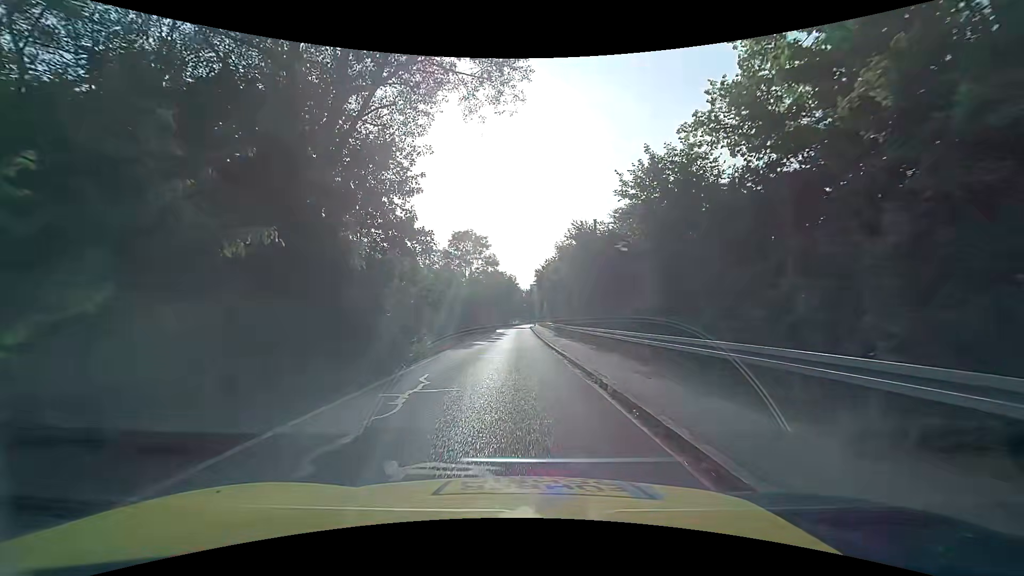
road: unclassified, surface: asphalt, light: Day
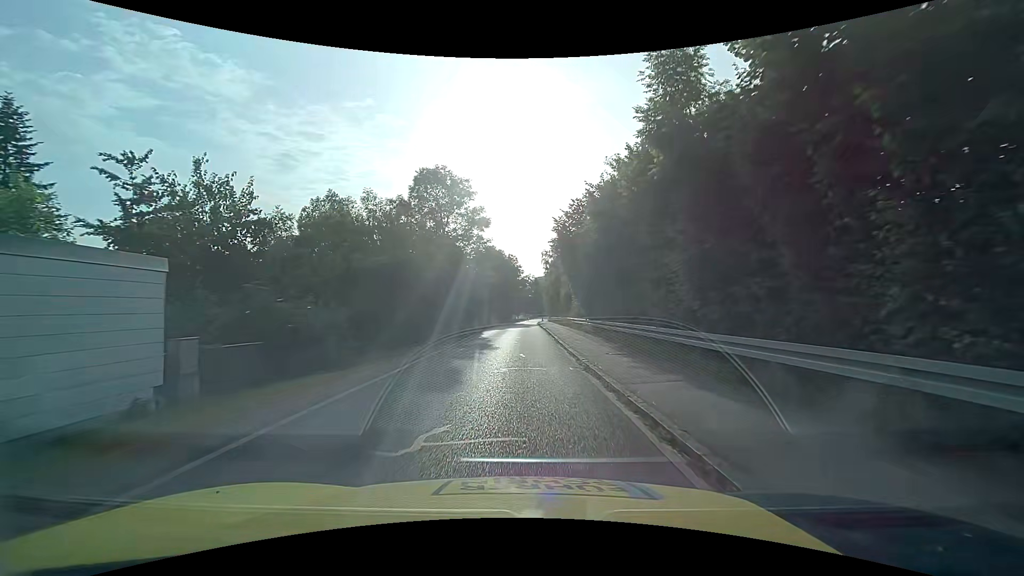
(+0.1, +26.1) m; -1°
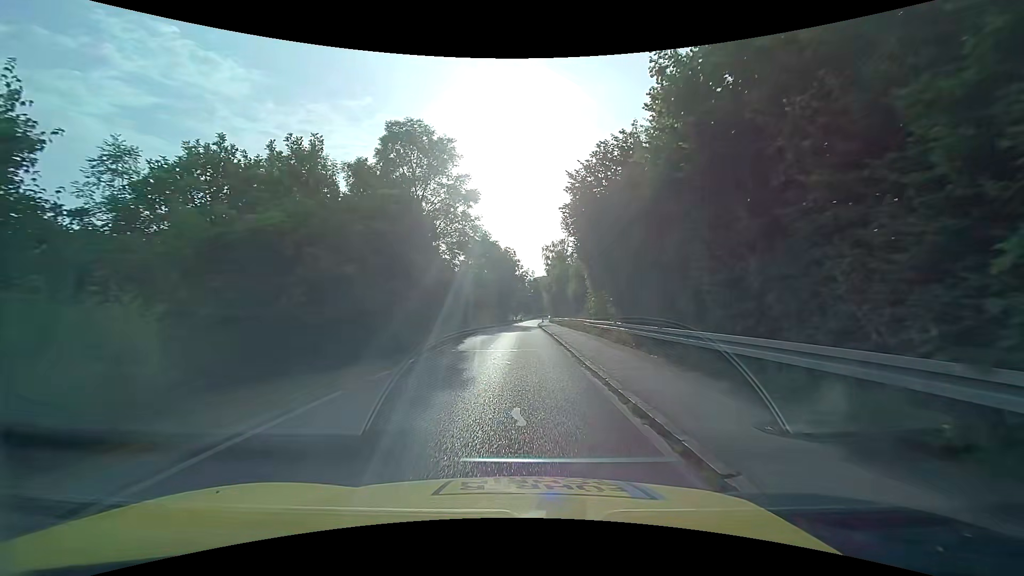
(+0.2, +9.6) m; +2°
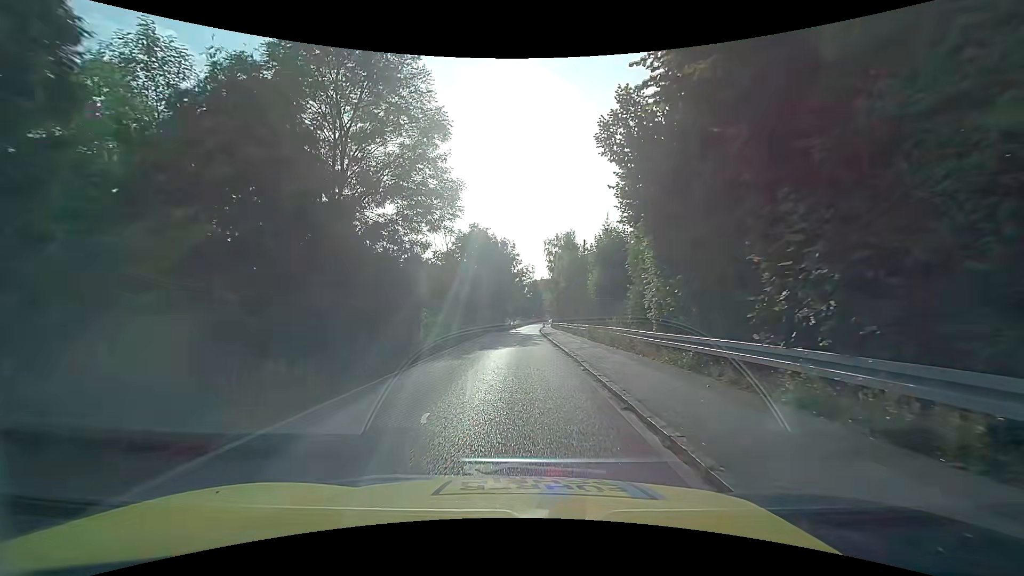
(0.0, +12.9) m; 0°
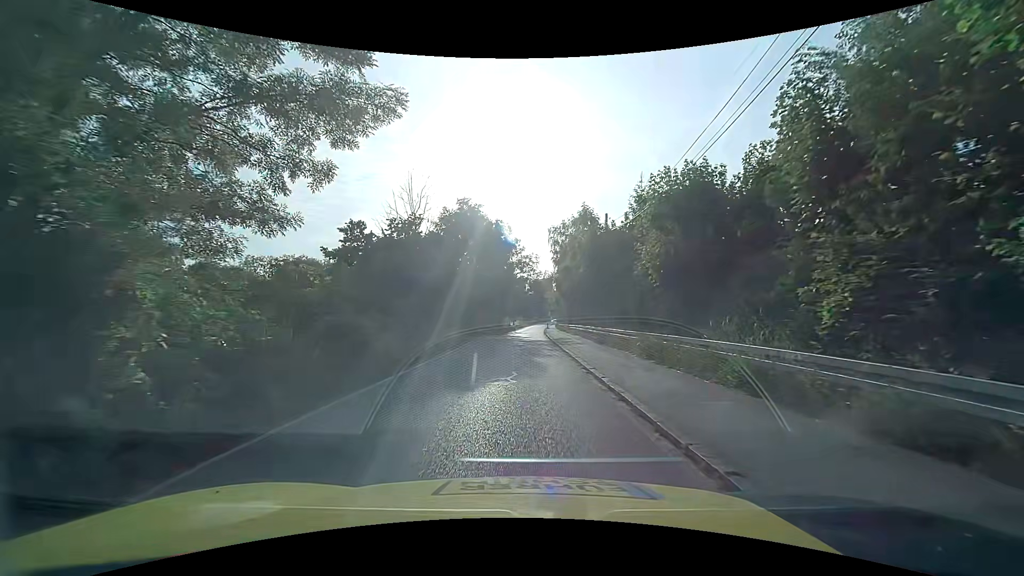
(0.0, +11.6) m; 0°
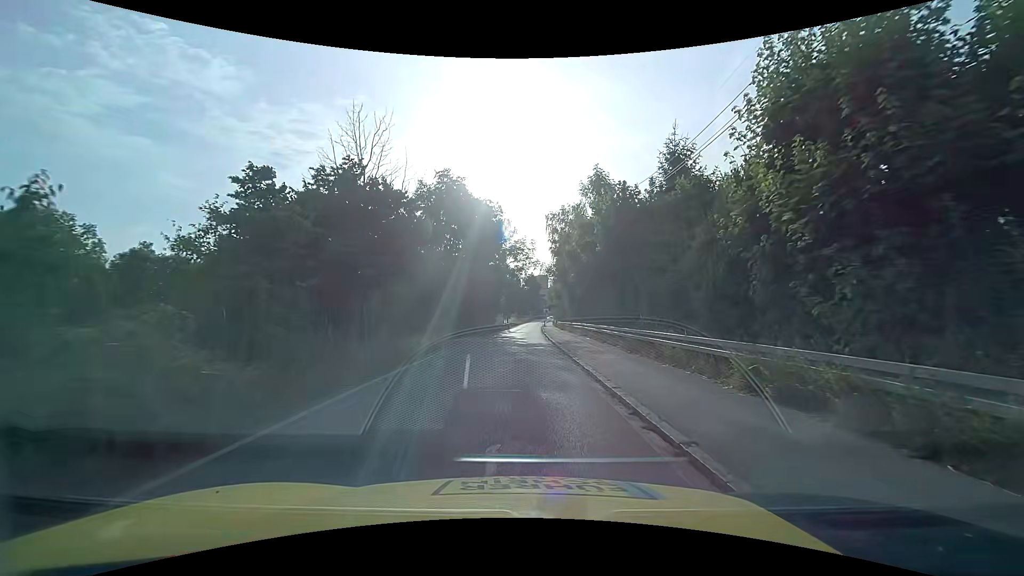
(+0.1, +7.7) m; +1°
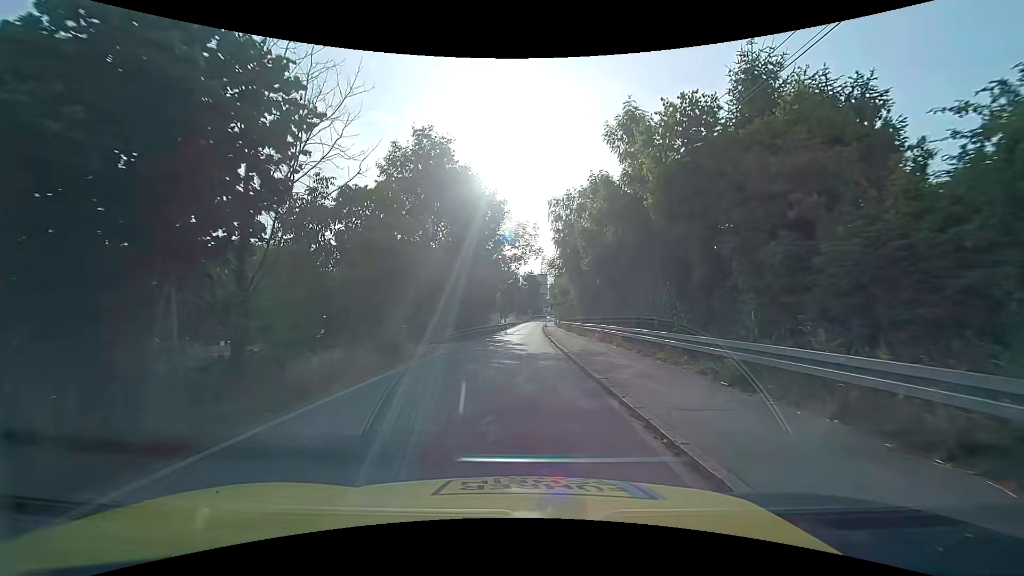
(-0.1, +7.8) m; -1°
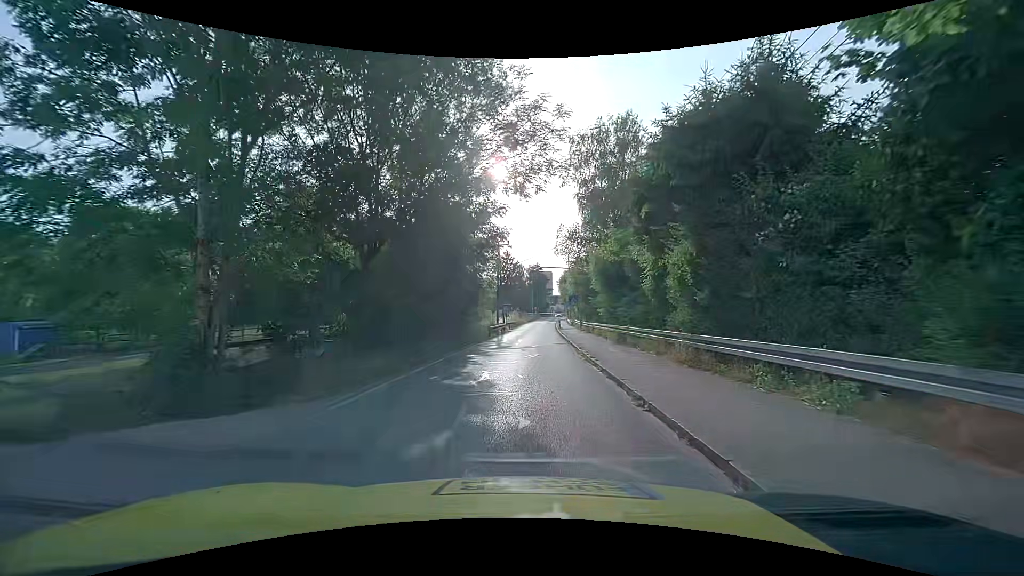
(0.0, +20.5) m; 0°
(0, +10) (0, +20) (+1, +30) (+1, +40) (+2, +50) (+2, +60) (+3, +70) (+4, +80) (+5, +90) (+6, +100) m
